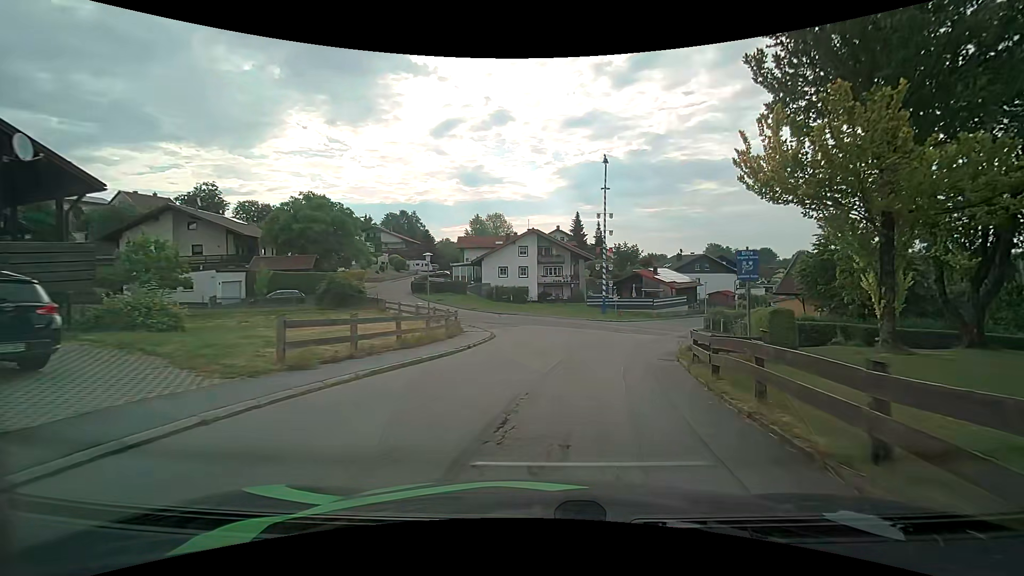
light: Day
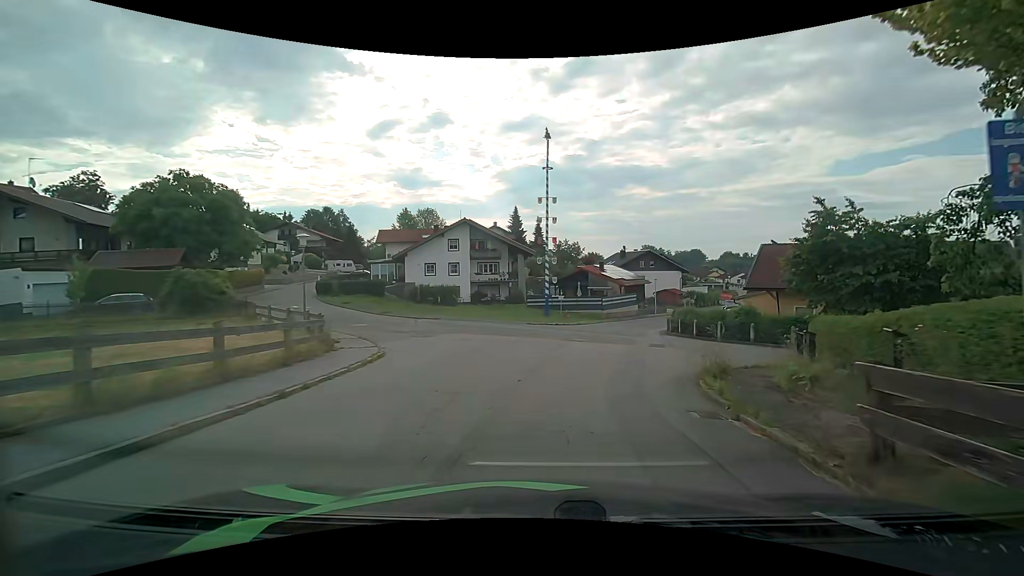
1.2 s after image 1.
(+0.5, +8.7) m; +7°
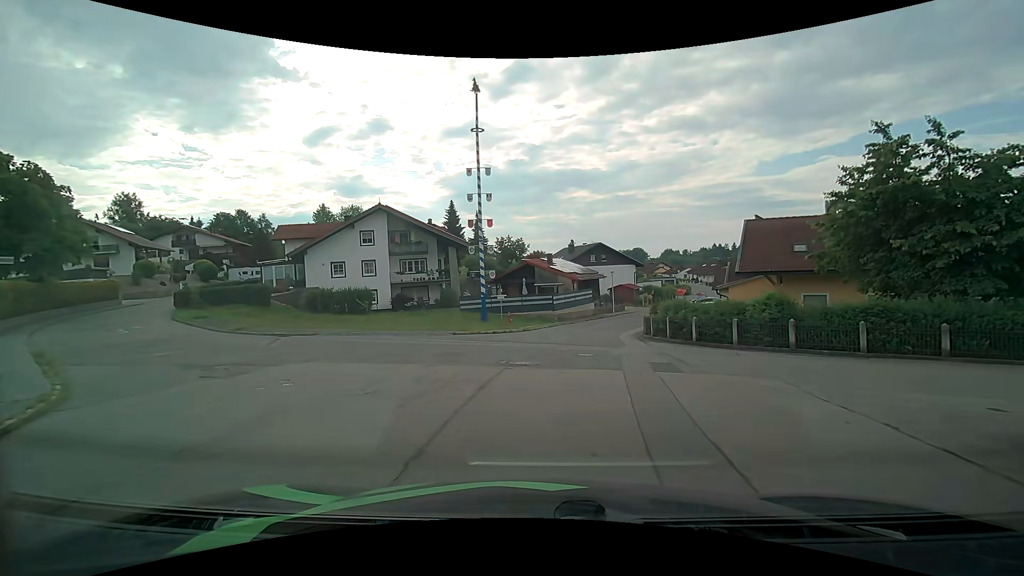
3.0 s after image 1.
(+0.6, +10.2) m; +5°
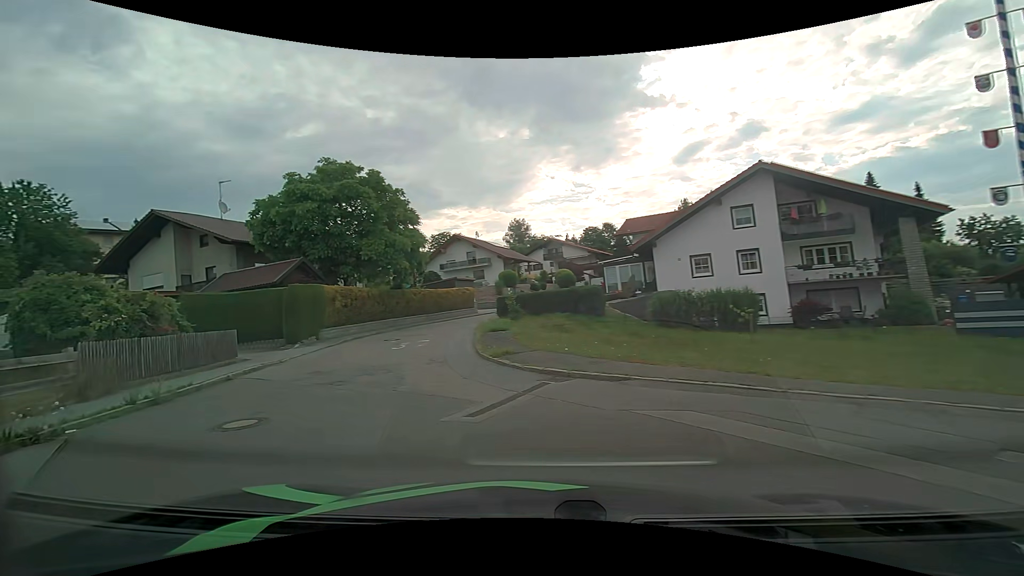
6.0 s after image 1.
(-3.4, +14.1) m; -40°
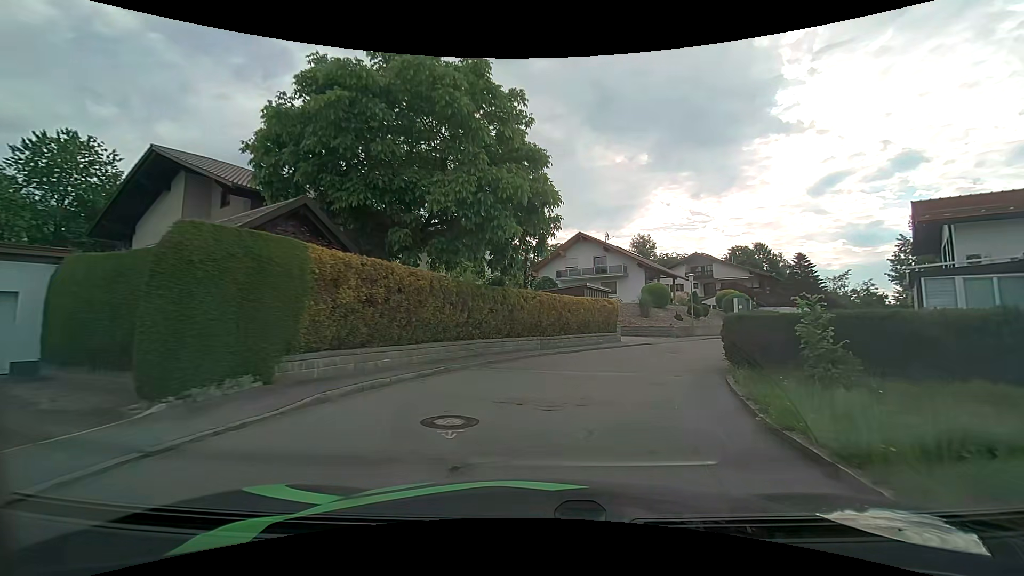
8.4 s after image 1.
(-4.0, +16.7) m; -13°
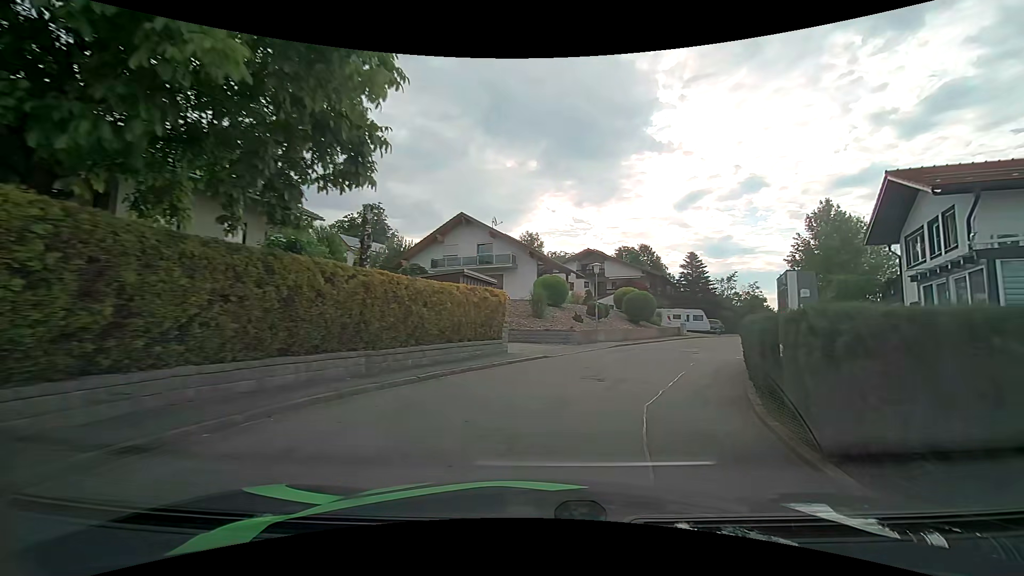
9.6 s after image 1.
(+1.1, +9.6) m; +13°
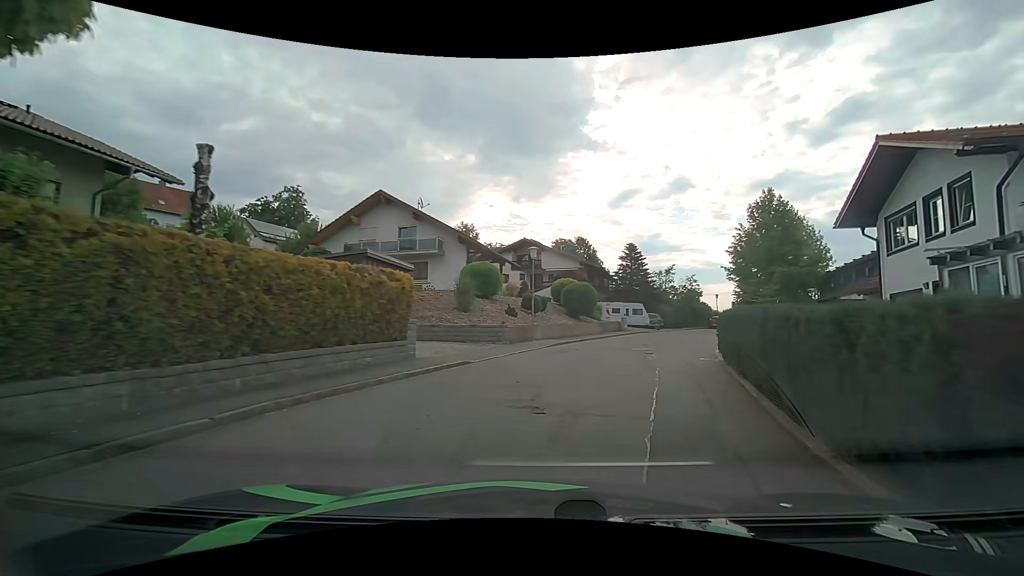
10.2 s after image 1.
(+0.3, +4.6) m; +8°
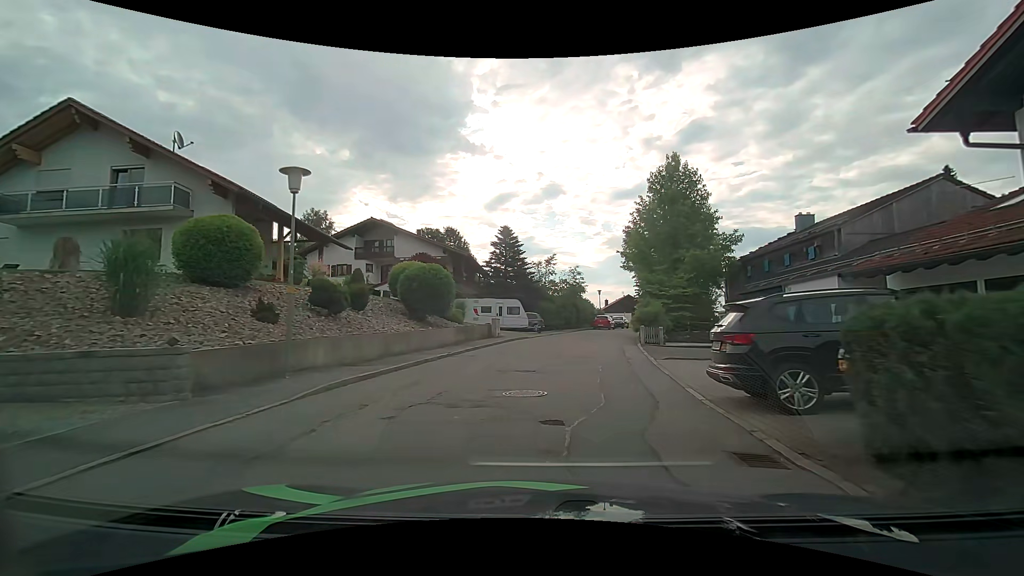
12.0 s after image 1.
(+1.8, +12.5) m; +14°
